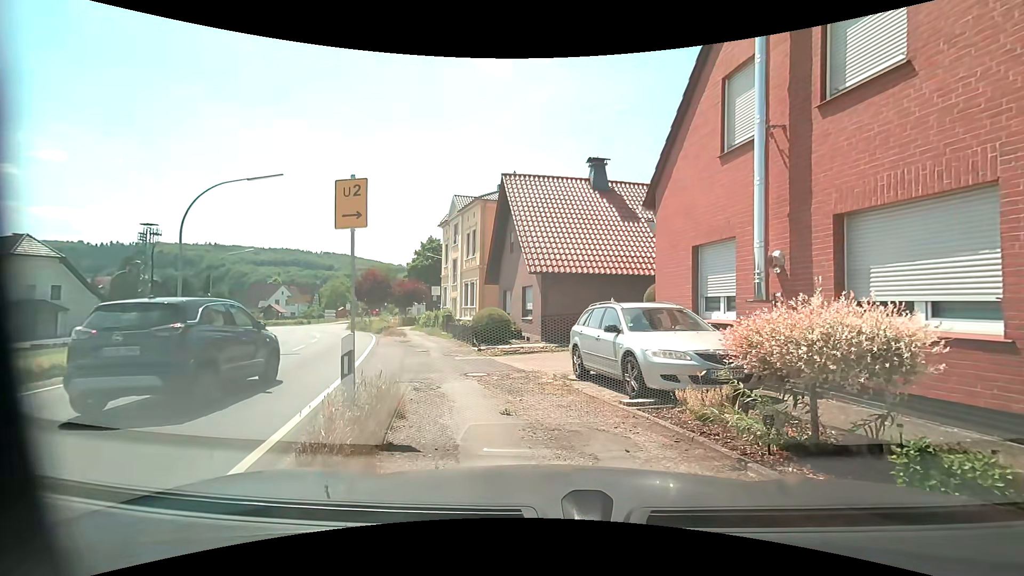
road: secondary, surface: asphalt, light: Day
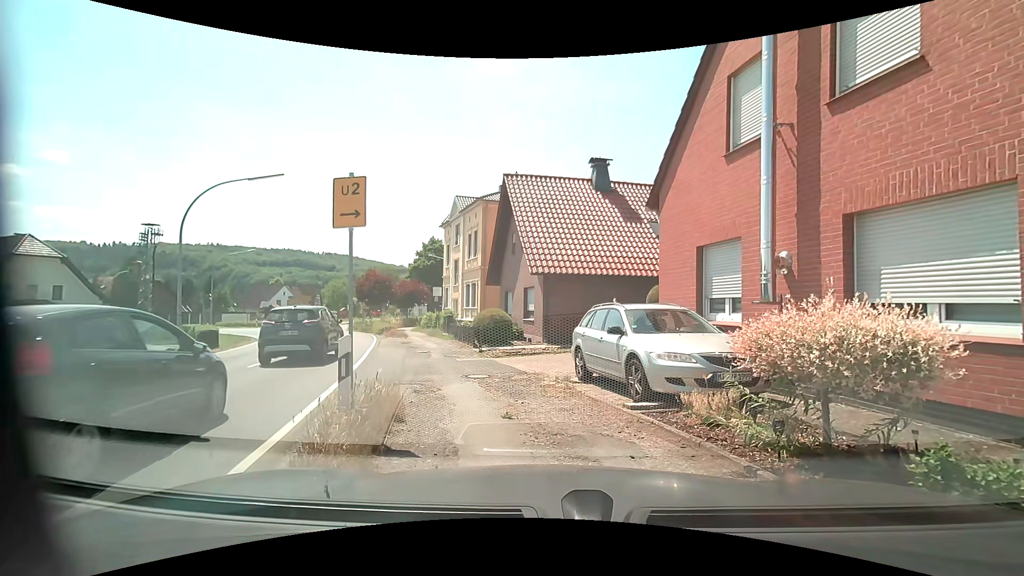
(0.0, +0.2) m; 0°
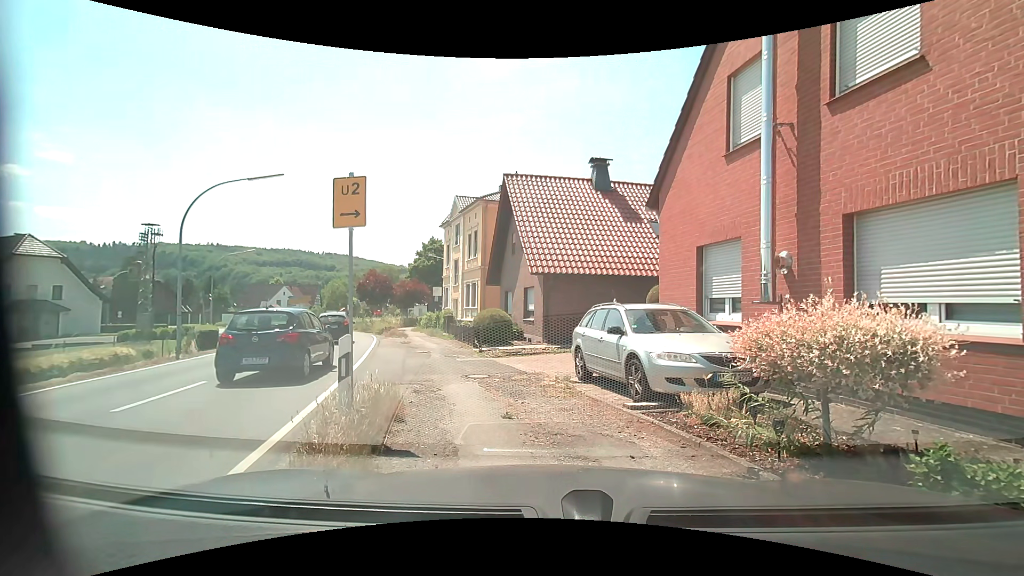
(0.0, 0.0) m; 0°
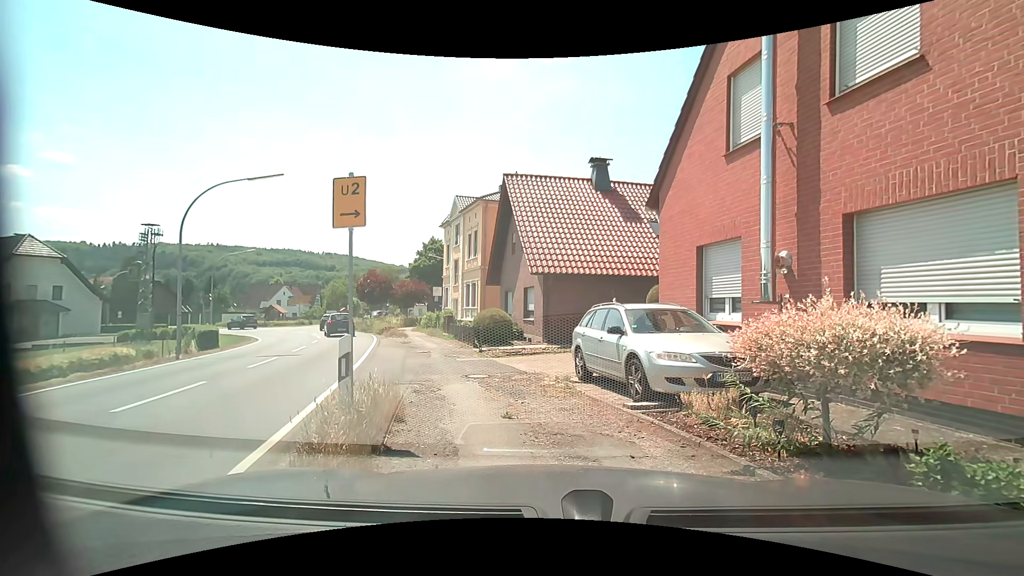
(0.0, 0.0) m; 0°
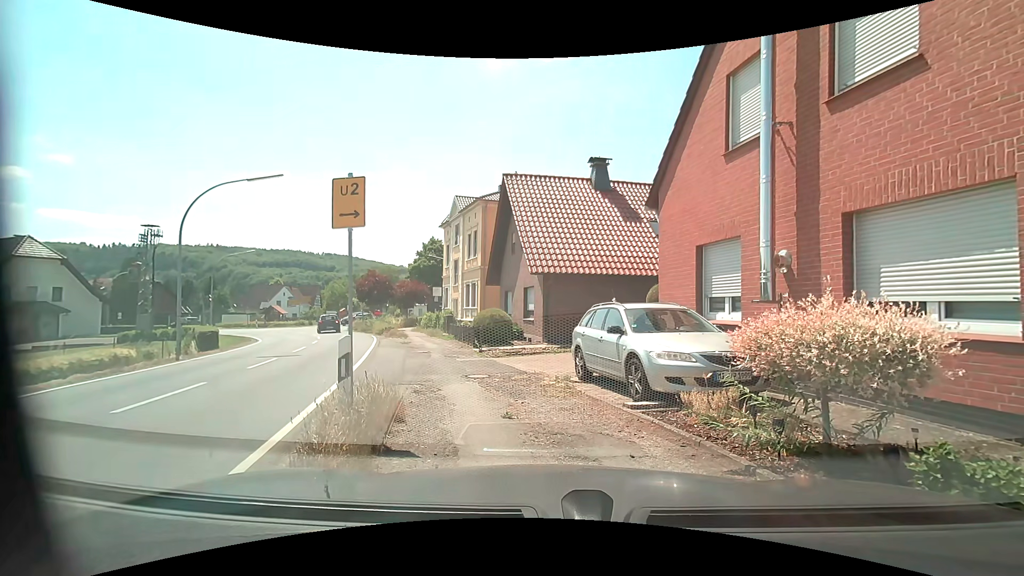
(0.0, 0.0) m; 0°
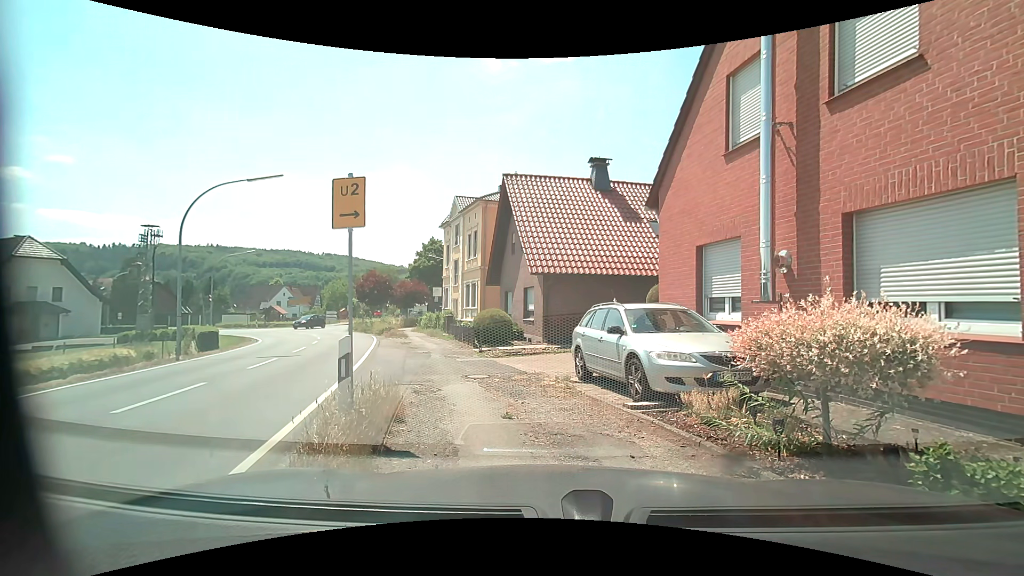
(0.0, 0.0) m; 0°
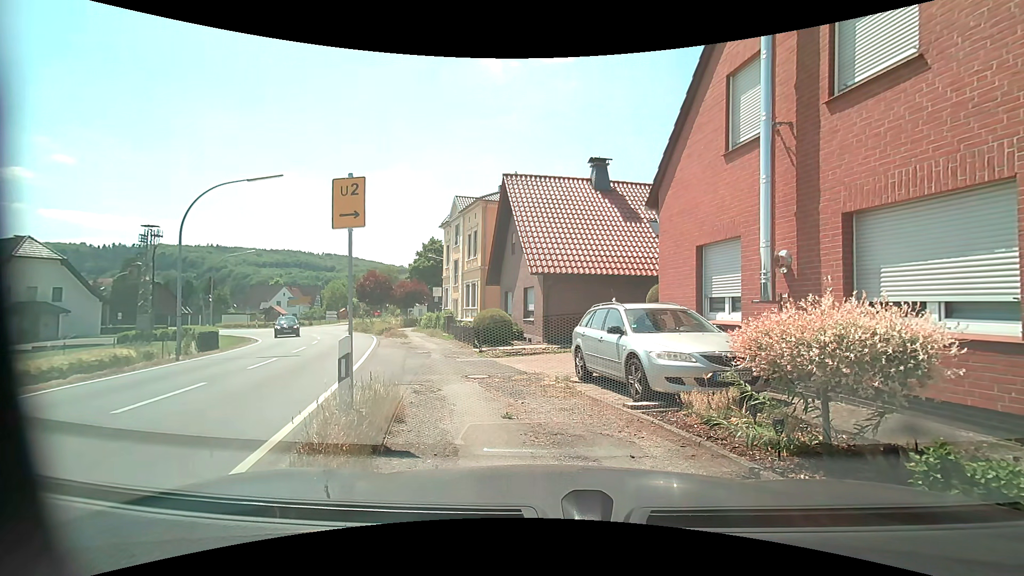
(0.0, 0.0) m; 0°
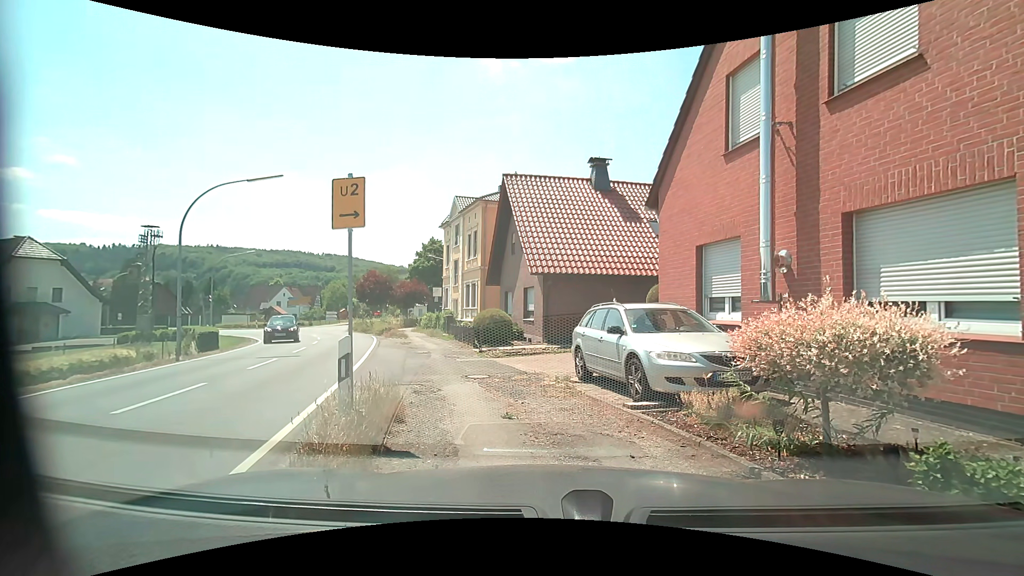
(0.0, 0.0) m; 0°
